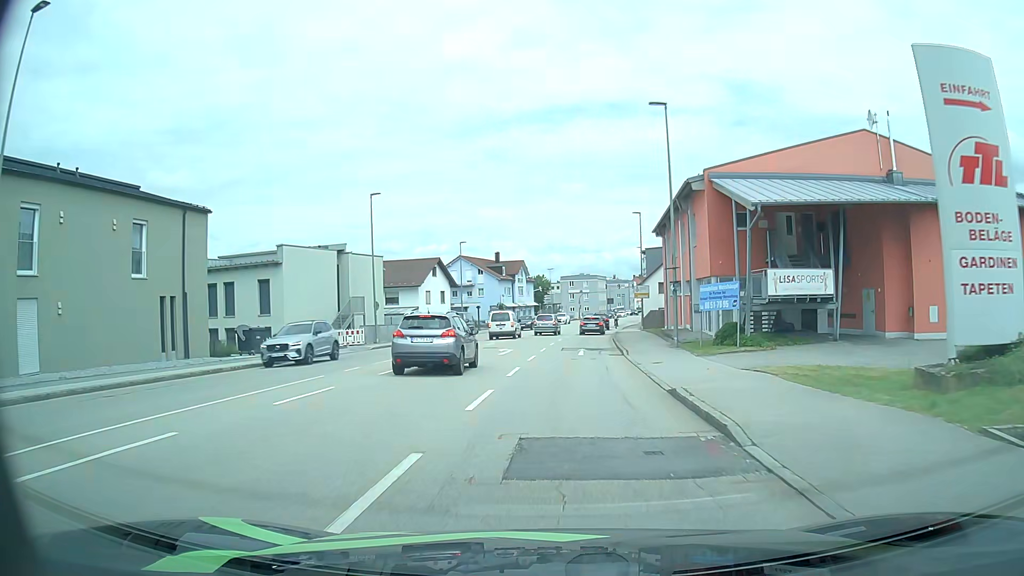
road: tertiary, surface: asphalt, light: Day
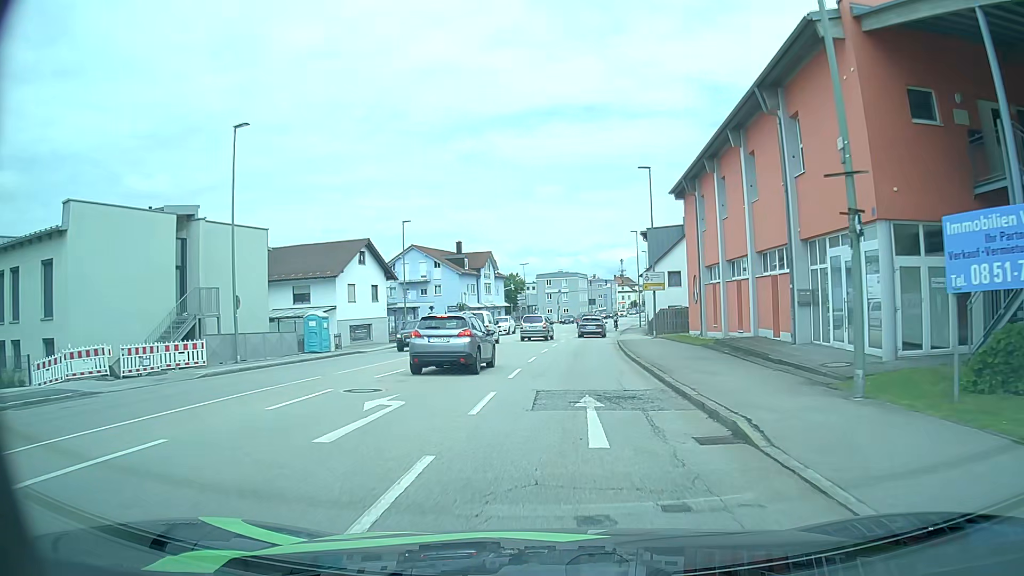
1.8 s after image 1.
(+0.3, +18.4) m; +1°
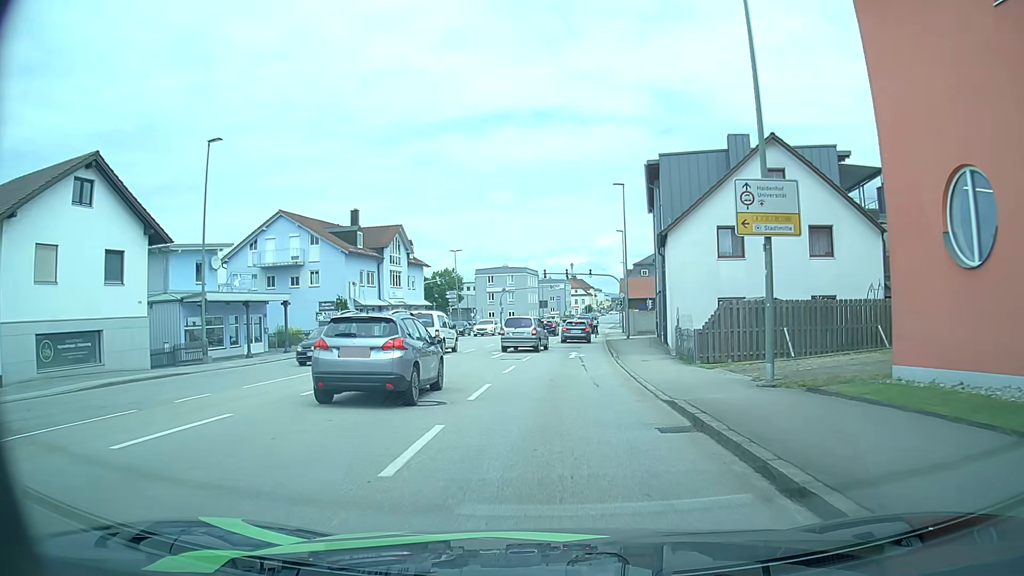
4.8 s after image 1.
(+1.1, +27.7) m; +4°
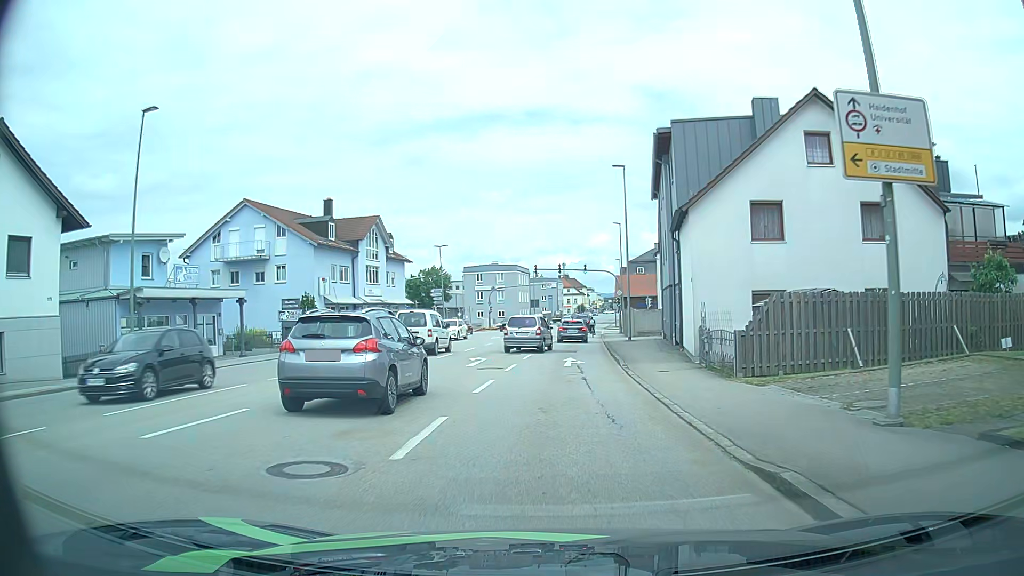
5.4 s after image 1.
(0.0, +5.3) m; +1°
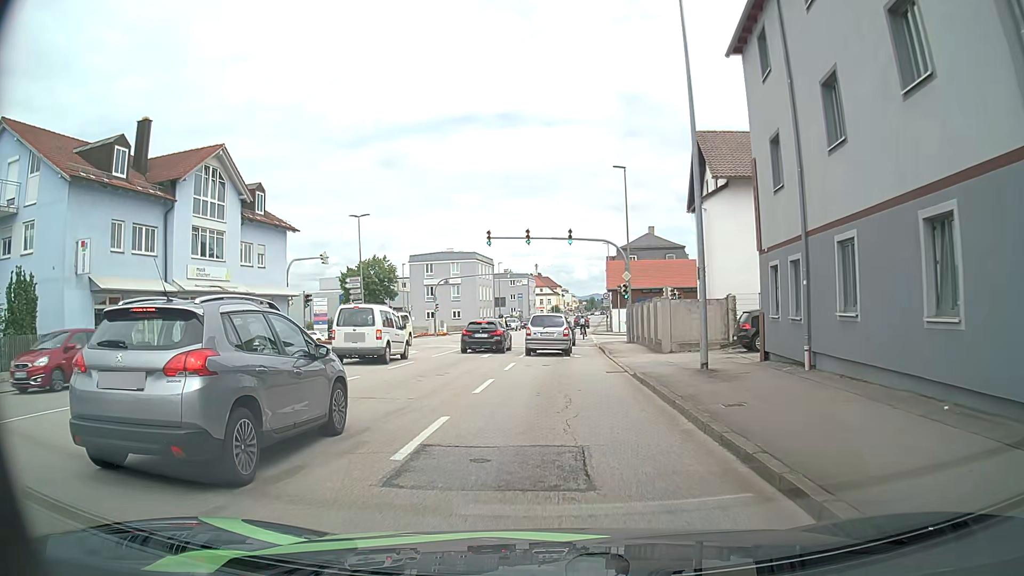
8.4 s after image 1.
(+0.6, +24.1) m; +4°
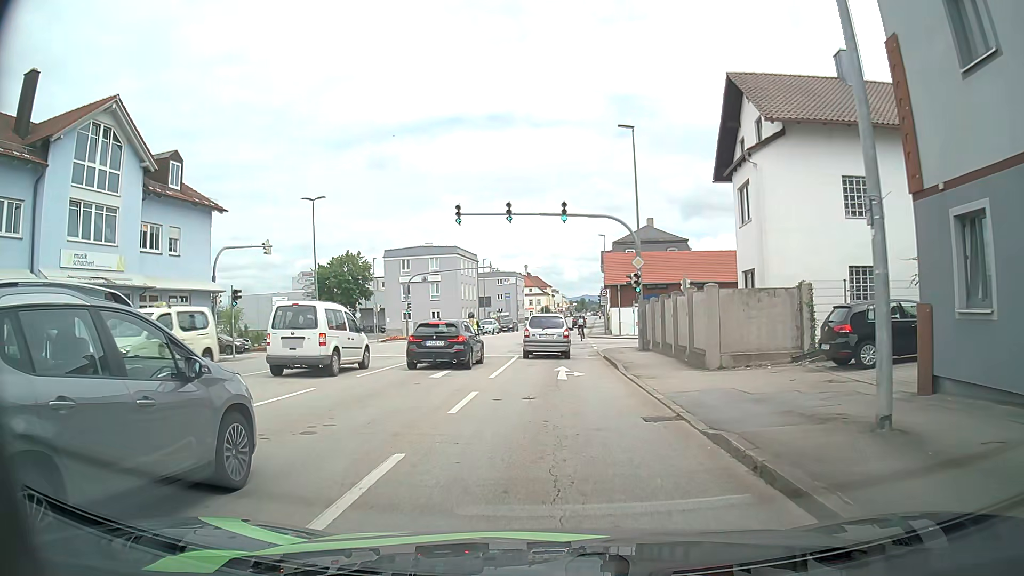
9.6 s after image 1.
(0.0, +8.7) m; +2°
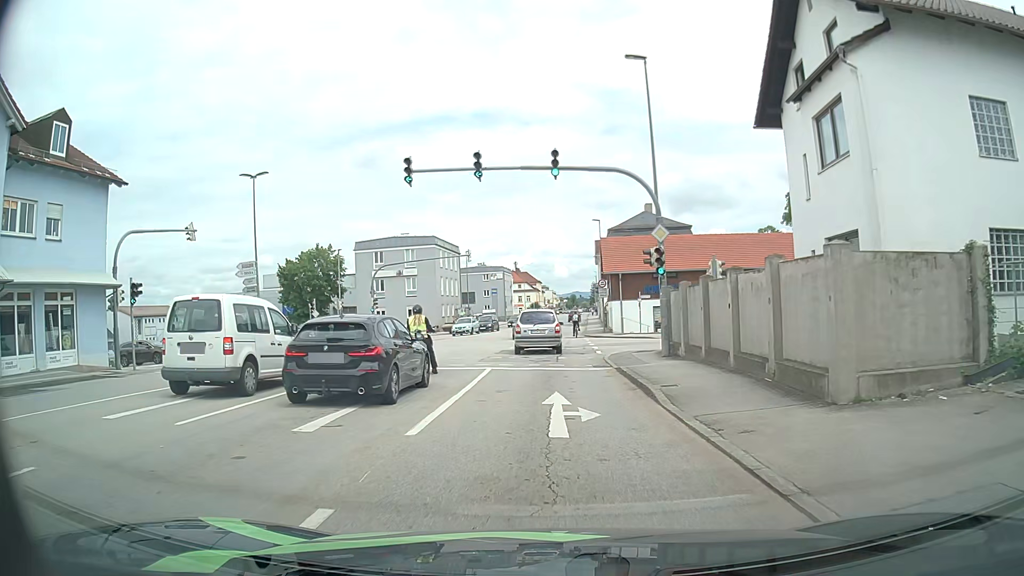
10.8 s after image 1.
(-0.1, +8.3) m; 0°
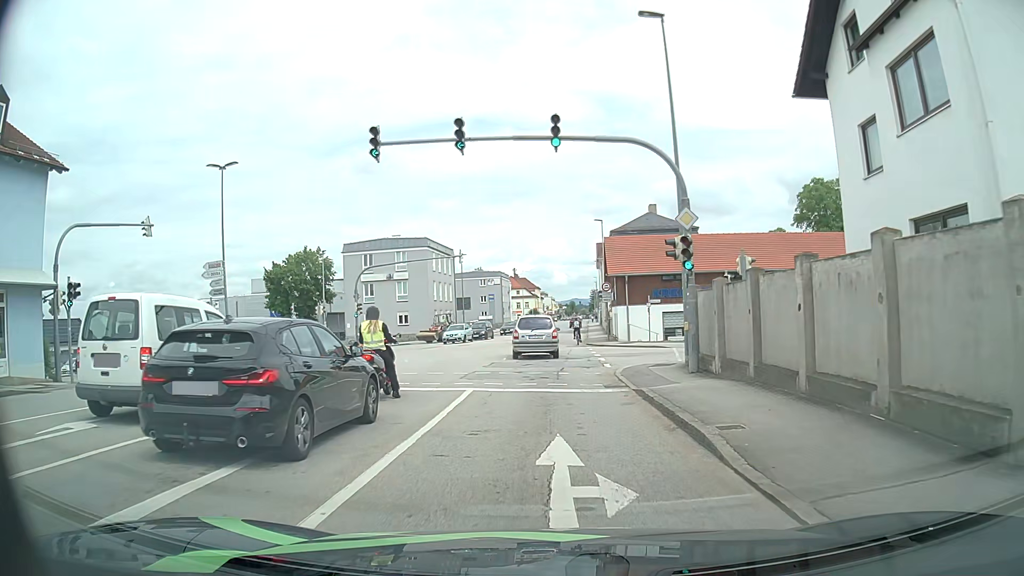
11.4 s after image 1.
(0.0, +4.1) m; 0°
(0, +10) (0, +20) (0, +30) (0, +40) (0, +50) (0, +60) (0, +70) (+1, +80) (+1, +90) (+1, +100) m
